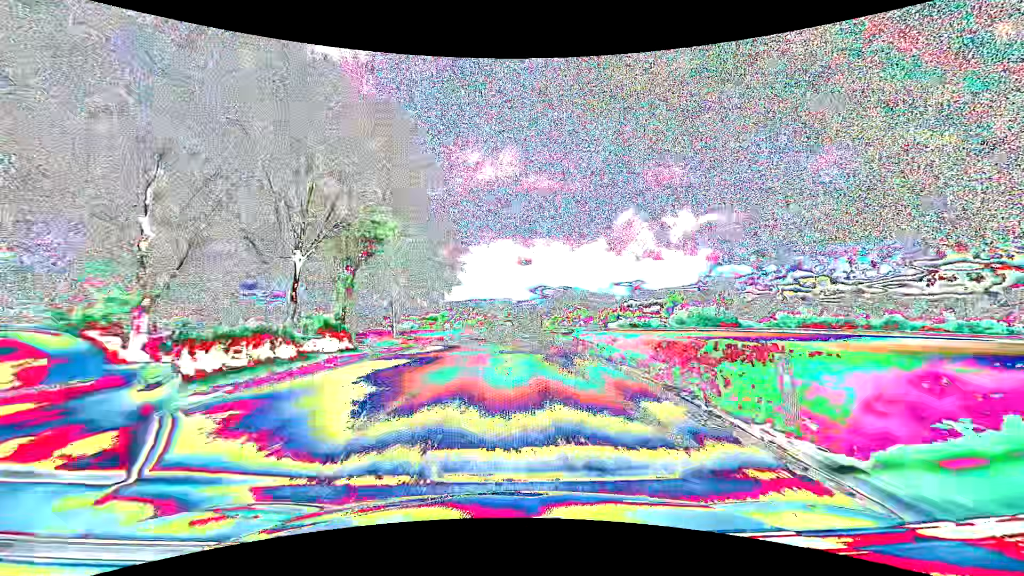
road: primary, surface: asphalt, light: Day
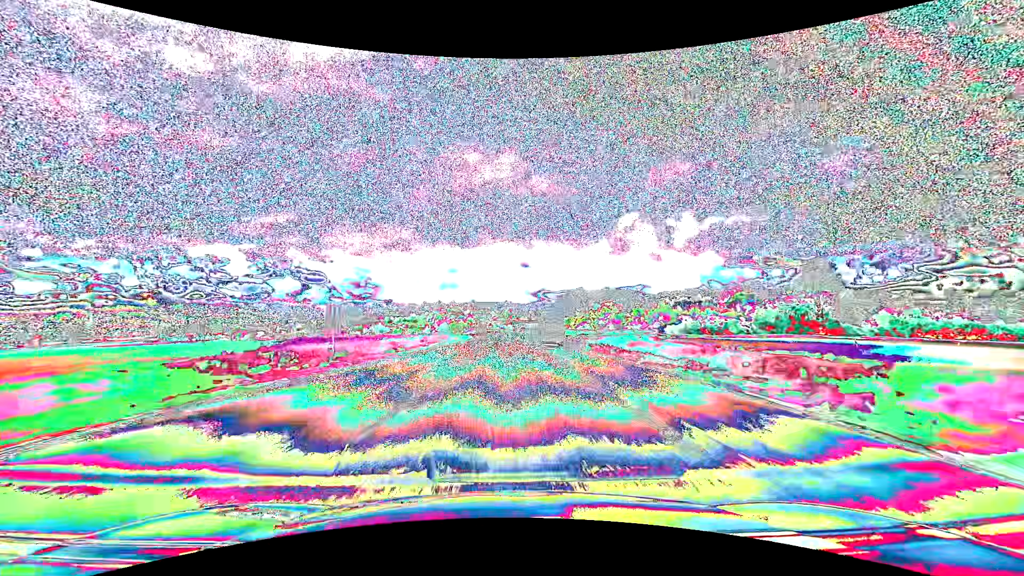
(+0.2, +60.5) m; 0°
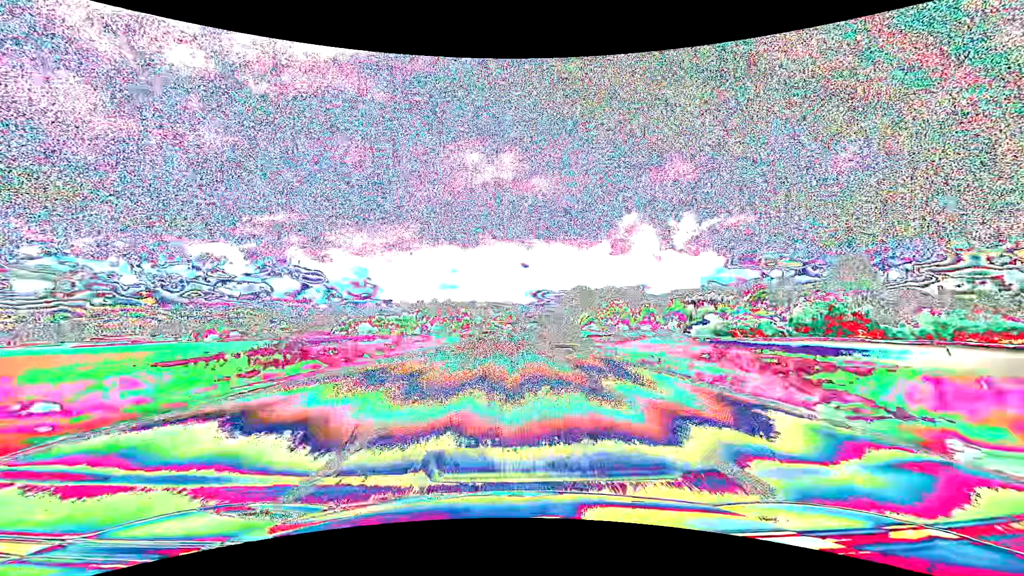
(0.0, +15.4) m; 0°
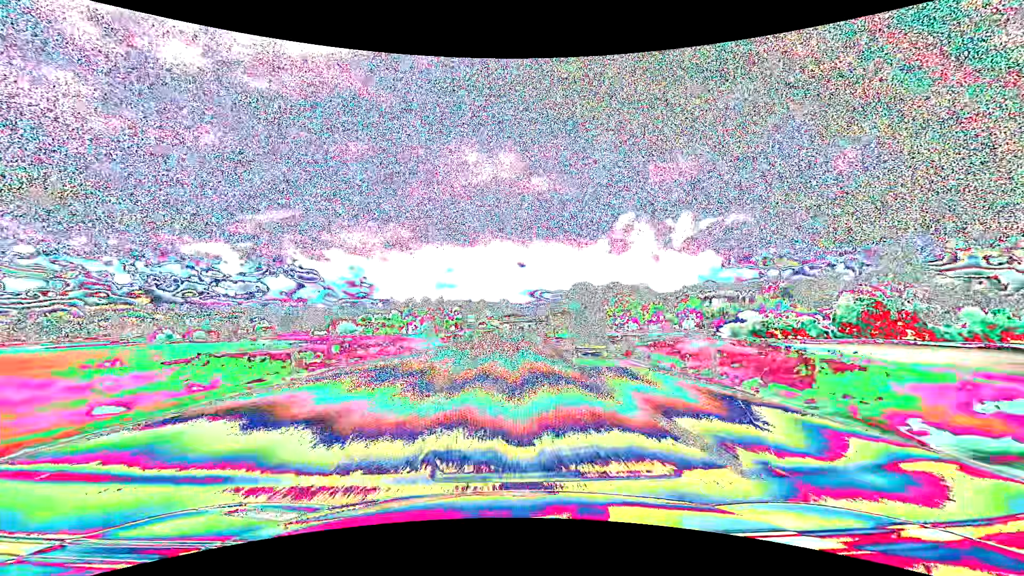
(+0.1, +15.4) m; 0°
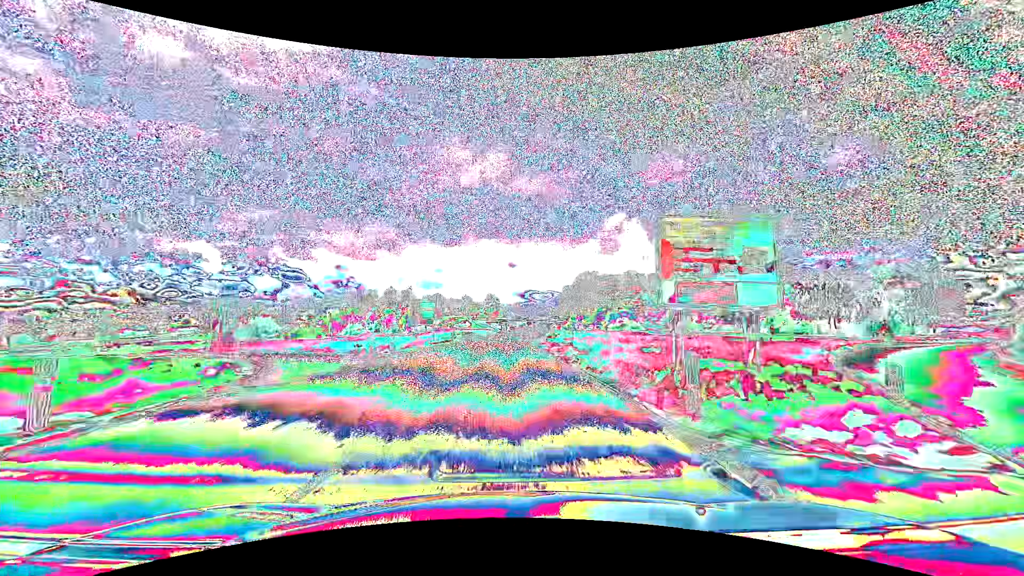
(+0.5, +46.6) m; +1°
(0, +10) (0, +20) (0, +30) (0, +40) (0, +50) (+1, +60) (+1, +70) (+1, +80) (+2, +90) (+2, +100) m
